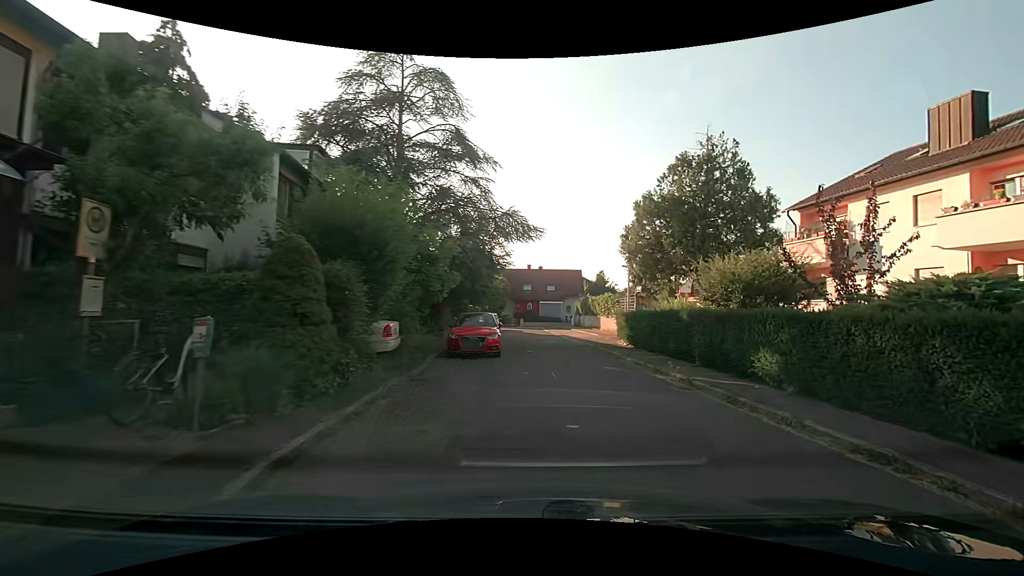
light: Day
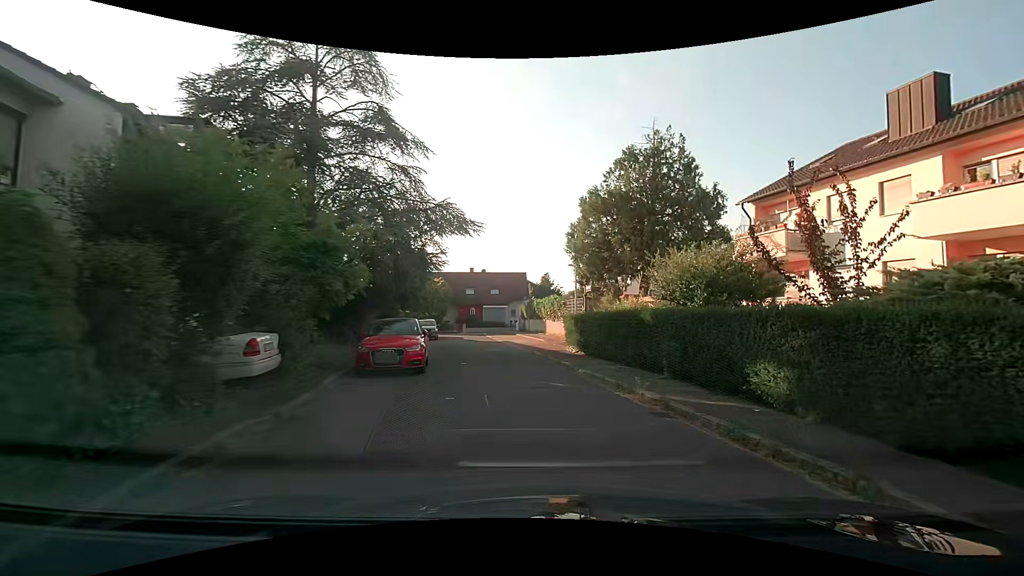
(+0.2, +3.0) m; +7°
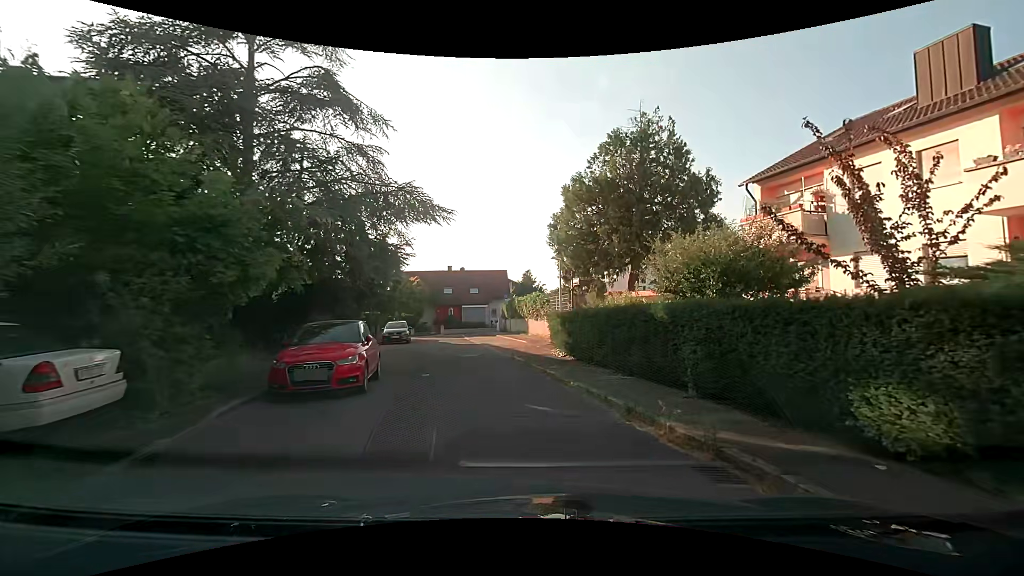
(+0.1, +3.1) m; +1°
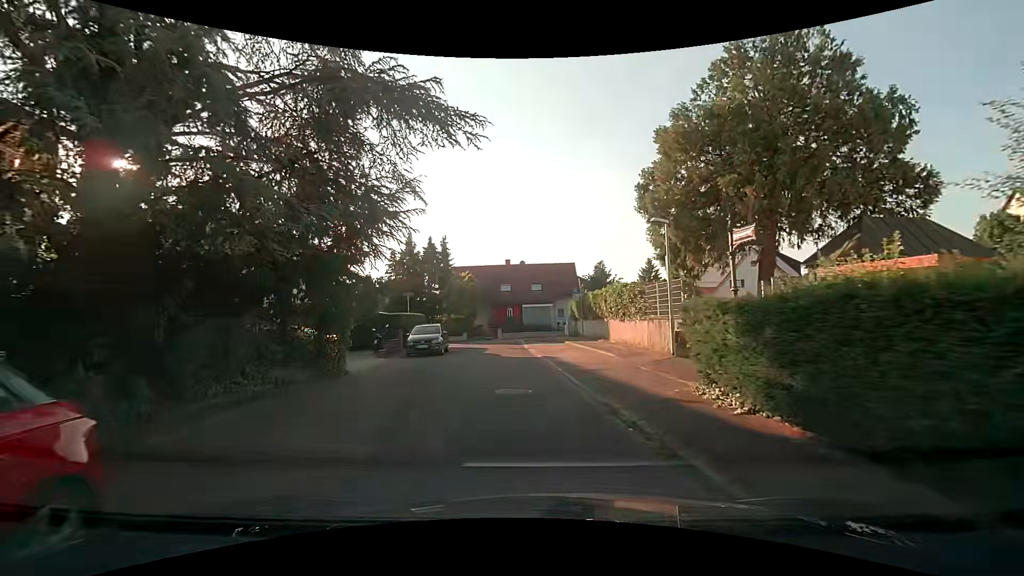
(-0.5, +9.7) m; -7°
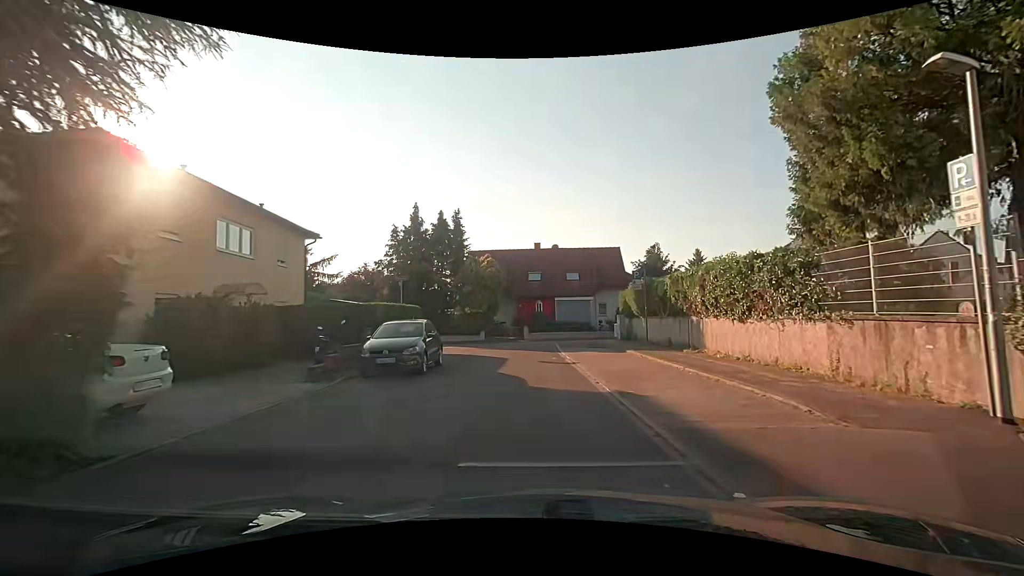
(-0.5, +10.0) m; -4°
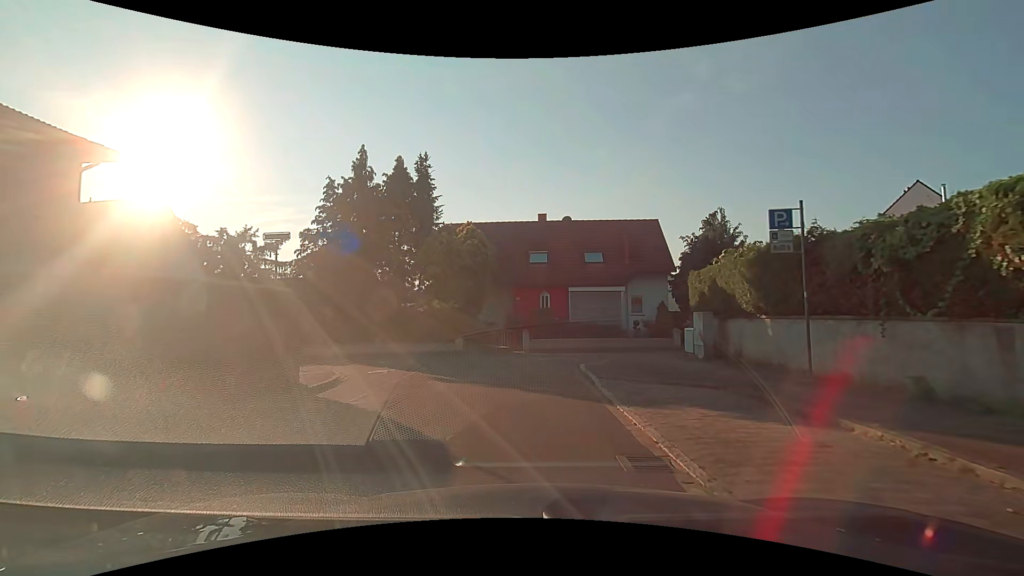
(+0.1, +13.1) m; 0°
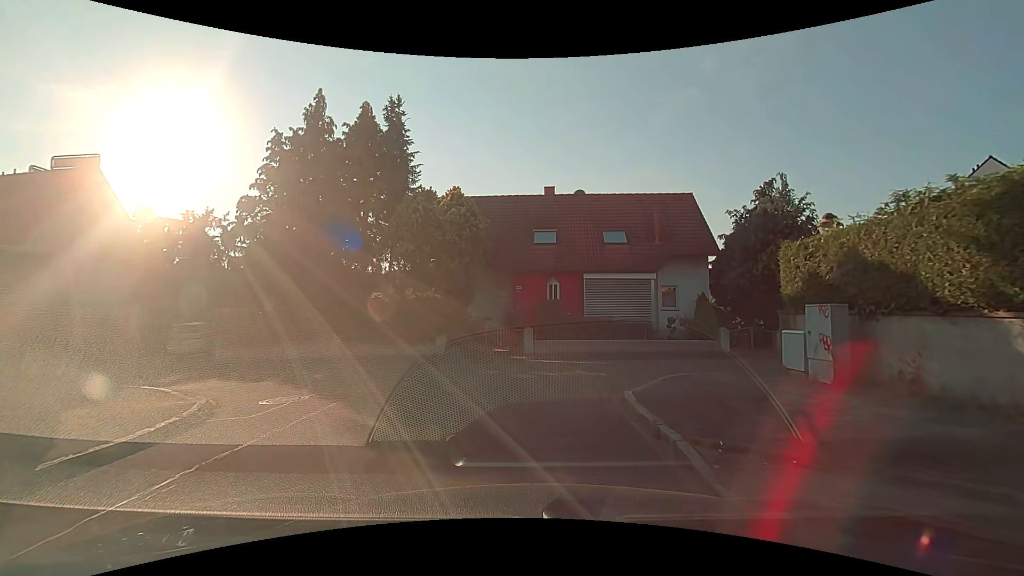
(-0.1, +5.9) m; 0°
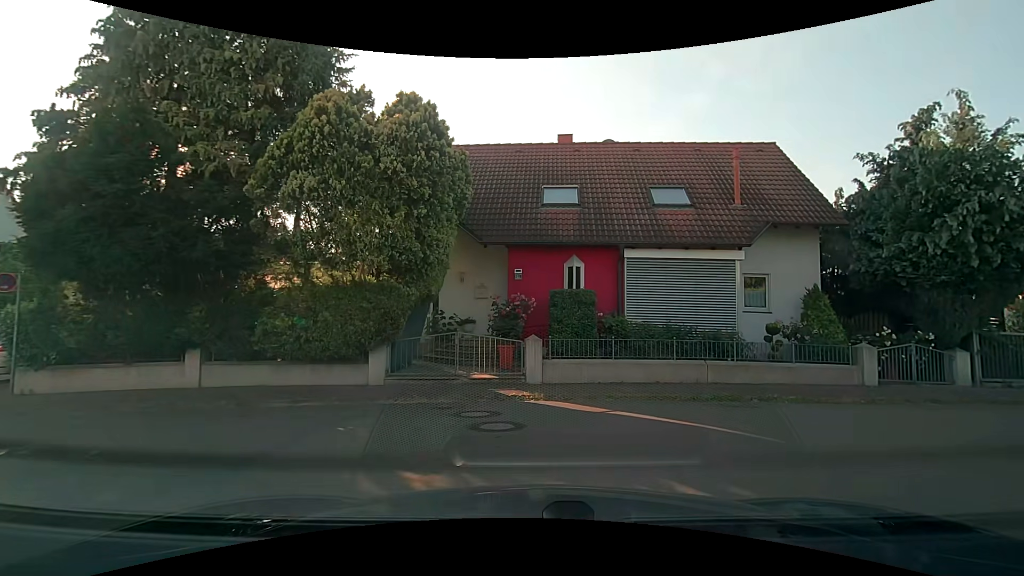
(-0.1, +8.1) m; 0°
